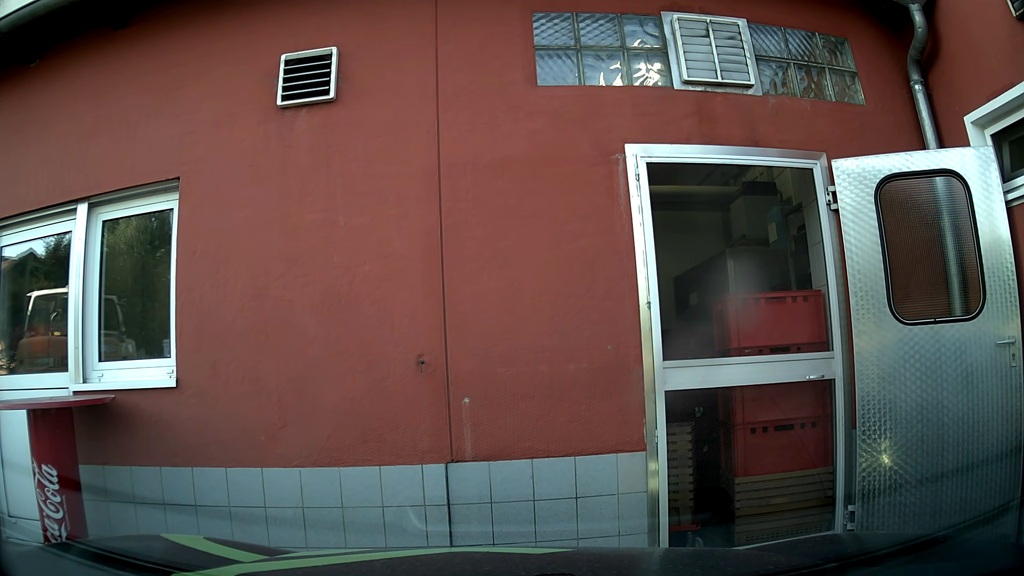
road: tertiary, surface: asphalt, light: Day
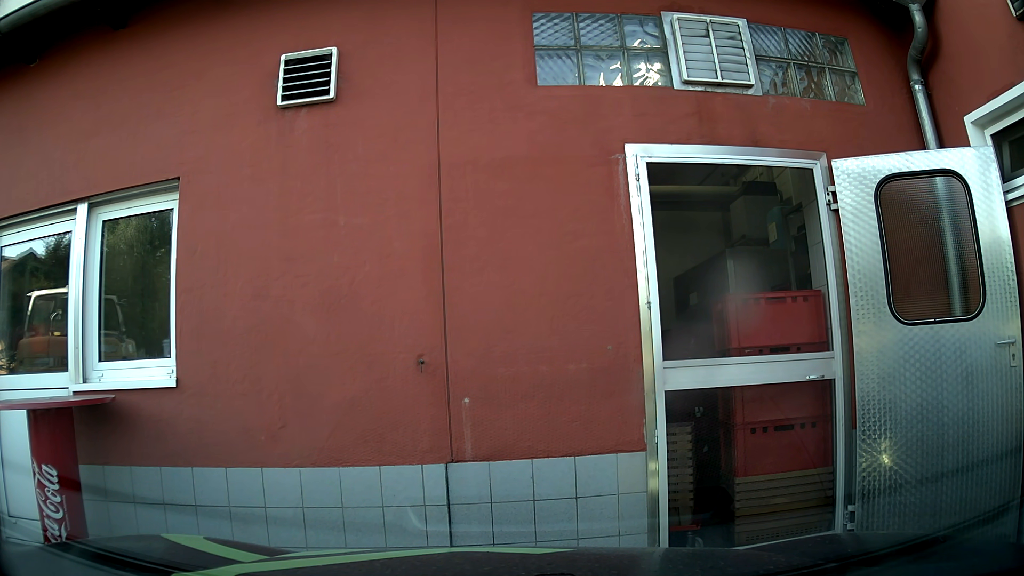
(0.0, 0.0) m; 0°
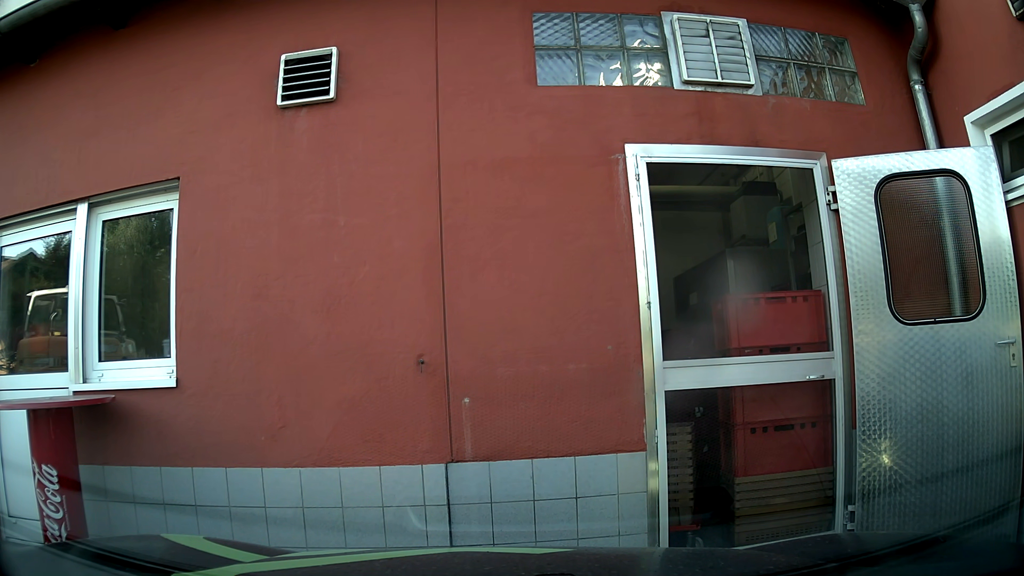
(0.0, 0.0) m; 0°
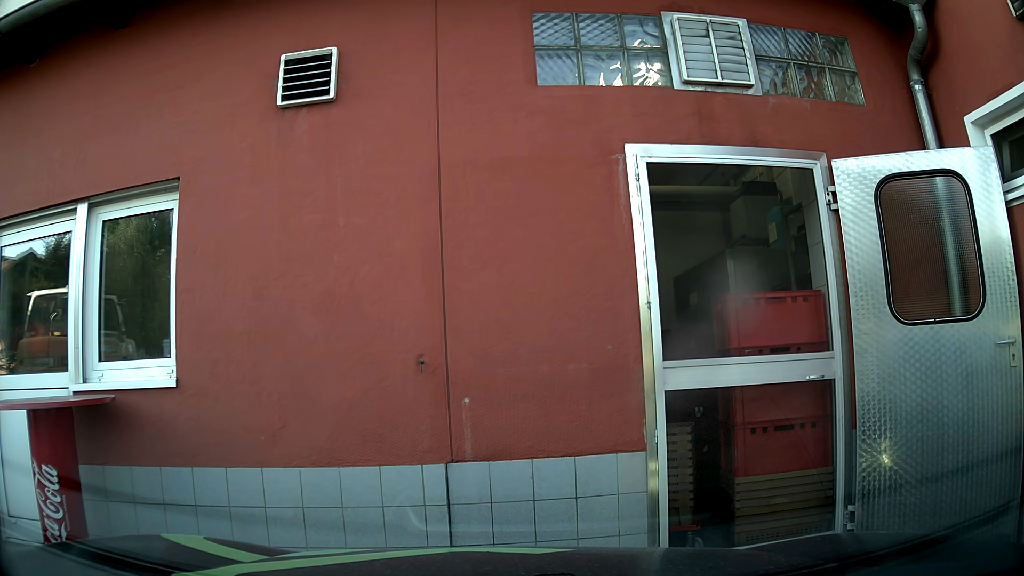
(0.0, 0.0) m; 0°
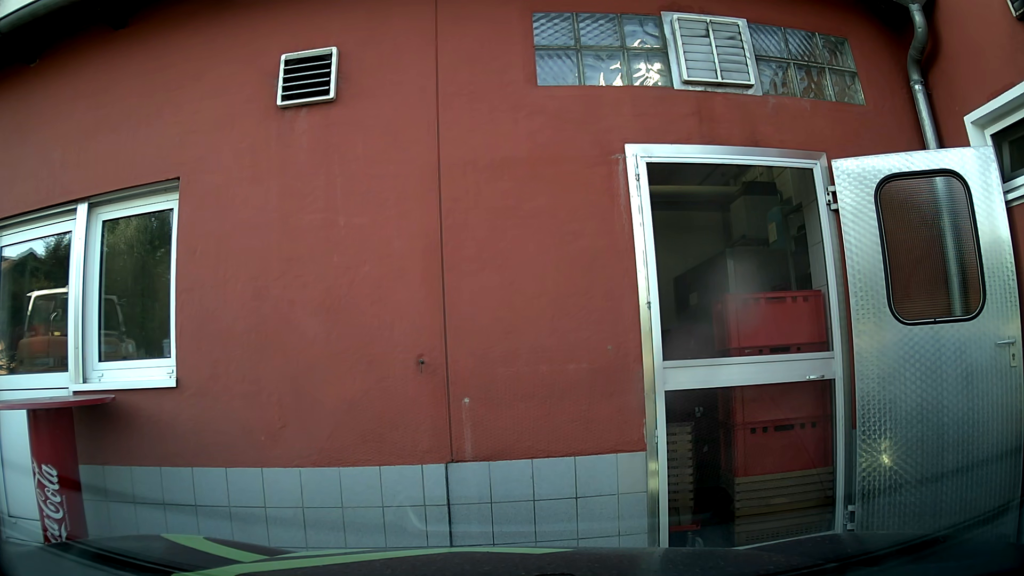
(0.0, 0.0) m; 0°
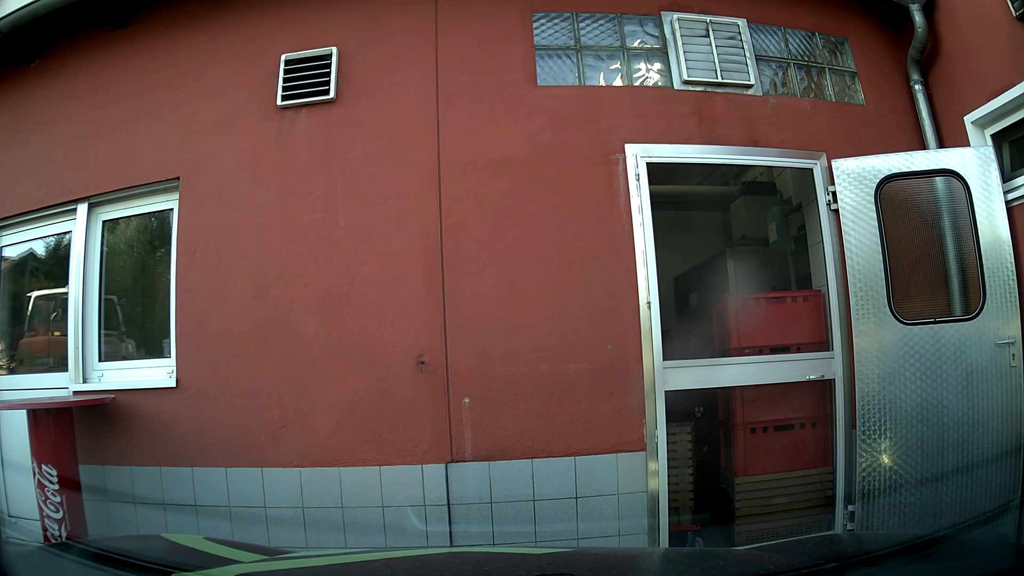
(0.0, 0.0) m; 0°
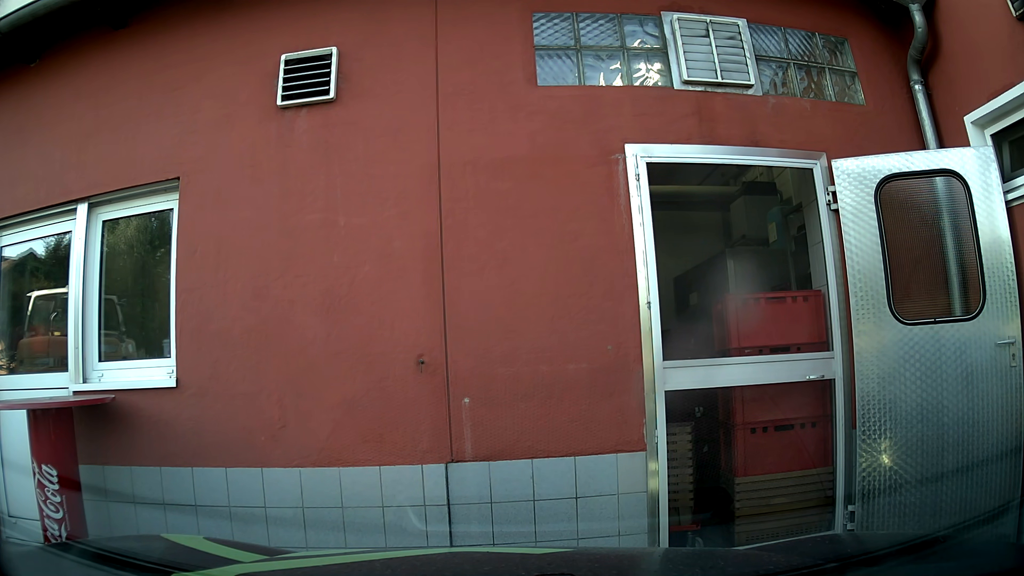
(0.0, 0.0) m; 0°
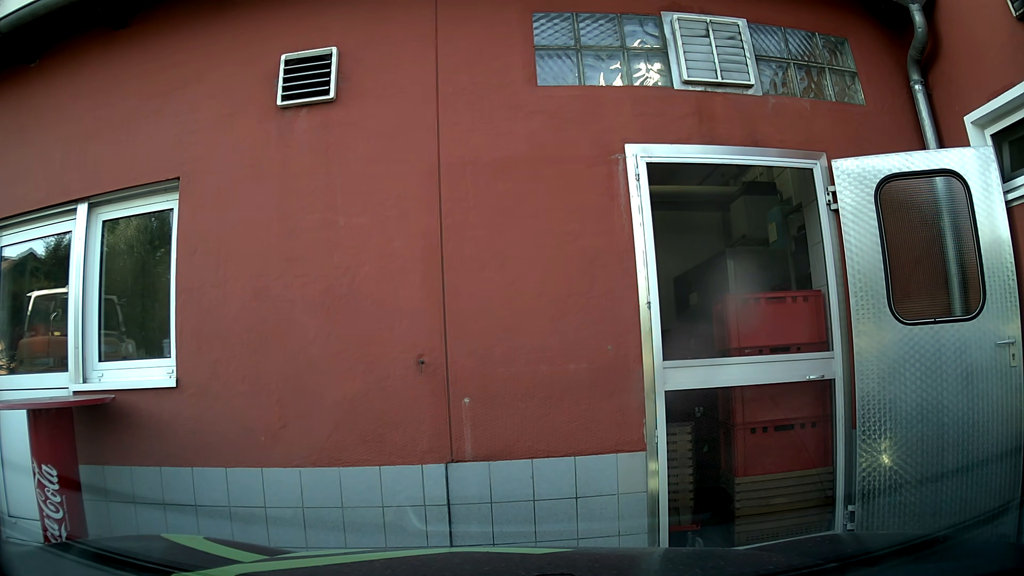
(0.0, 0.0) m; 0°
